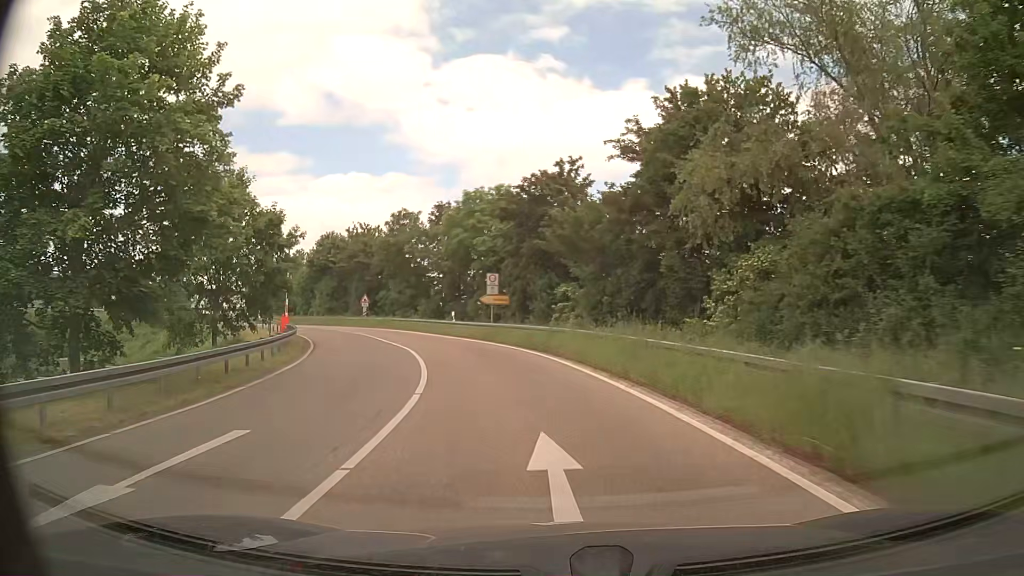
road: trunk_link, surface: asphalt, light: Day
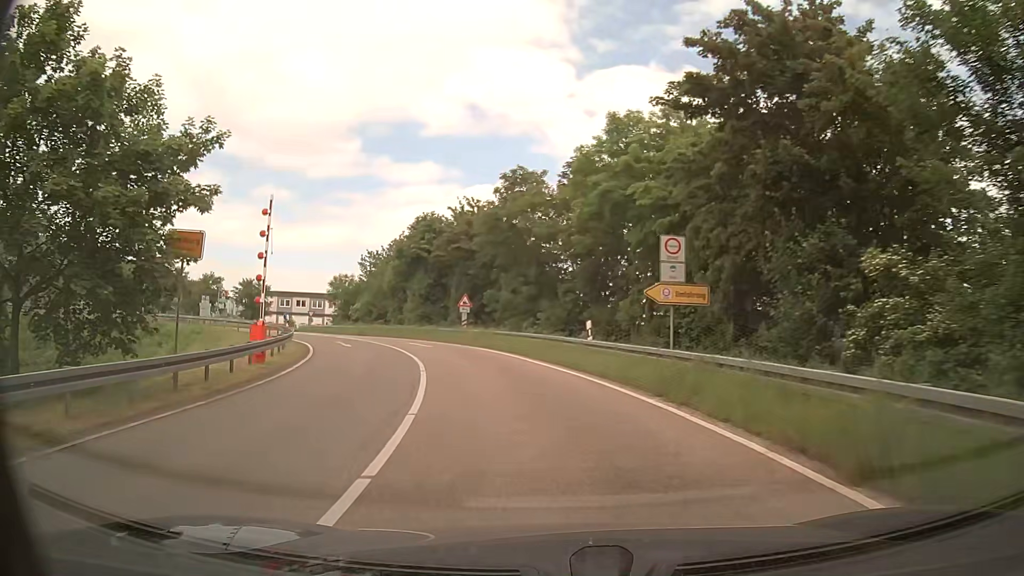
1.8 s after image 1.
(-2.1, +18.8) m; -14°
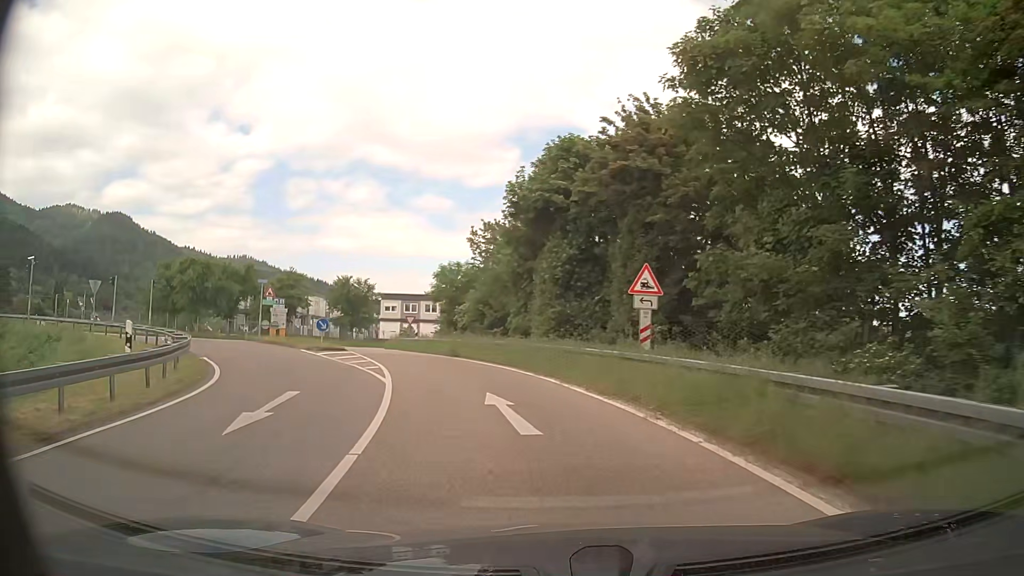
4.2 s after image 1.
(-2.4, +22.8) m; -13°
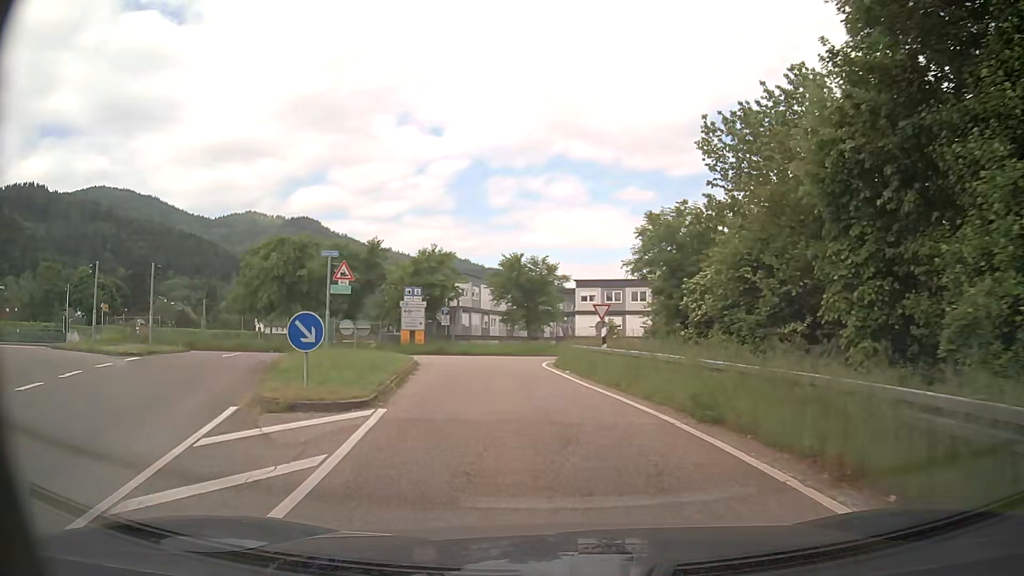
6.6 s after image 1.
(-2.9, +19.9) m; -18°
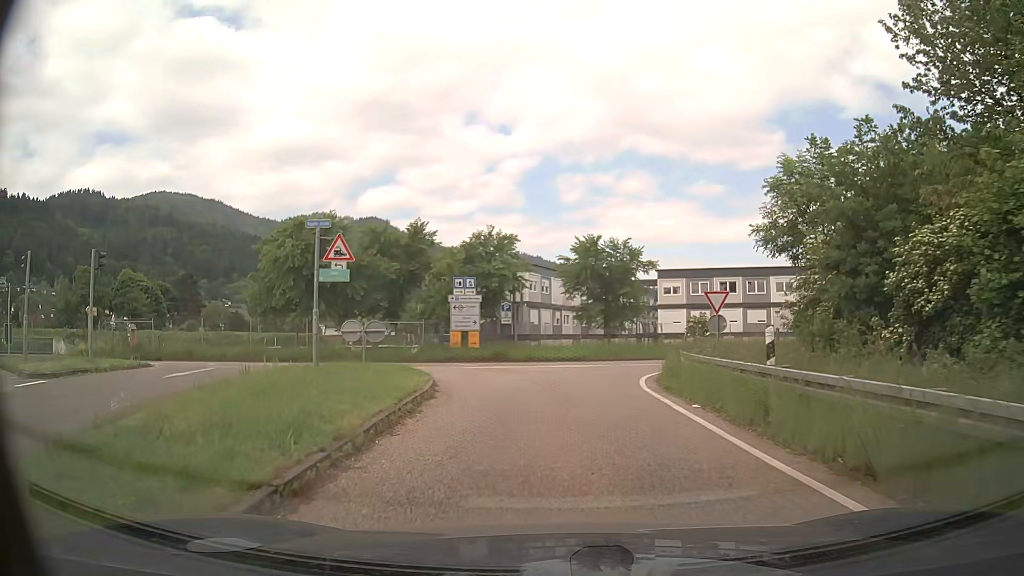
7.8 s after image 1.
(-0.4, +8.7) m; -6°
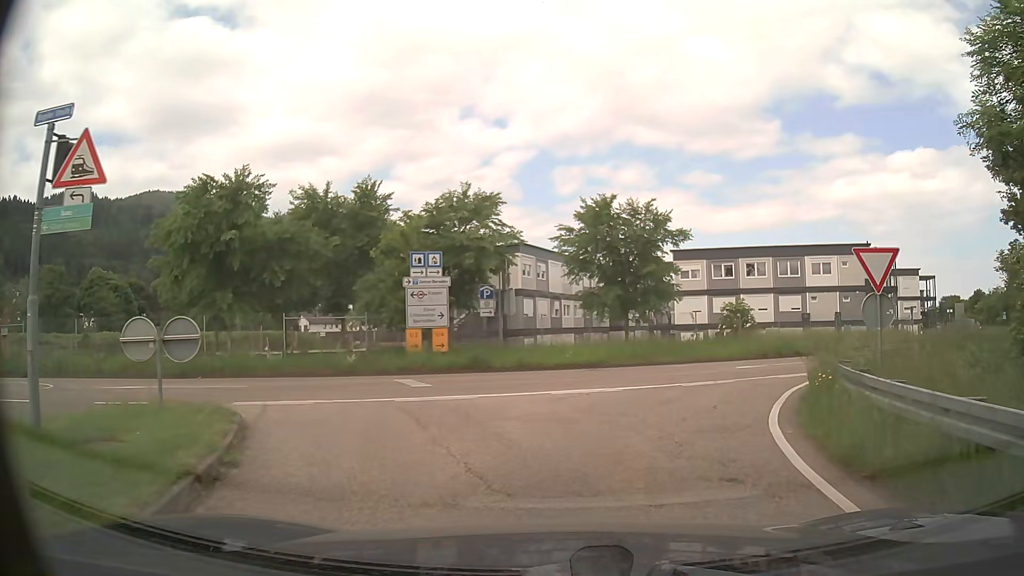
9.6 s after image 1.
(-0.1, +10.6) m; +1°
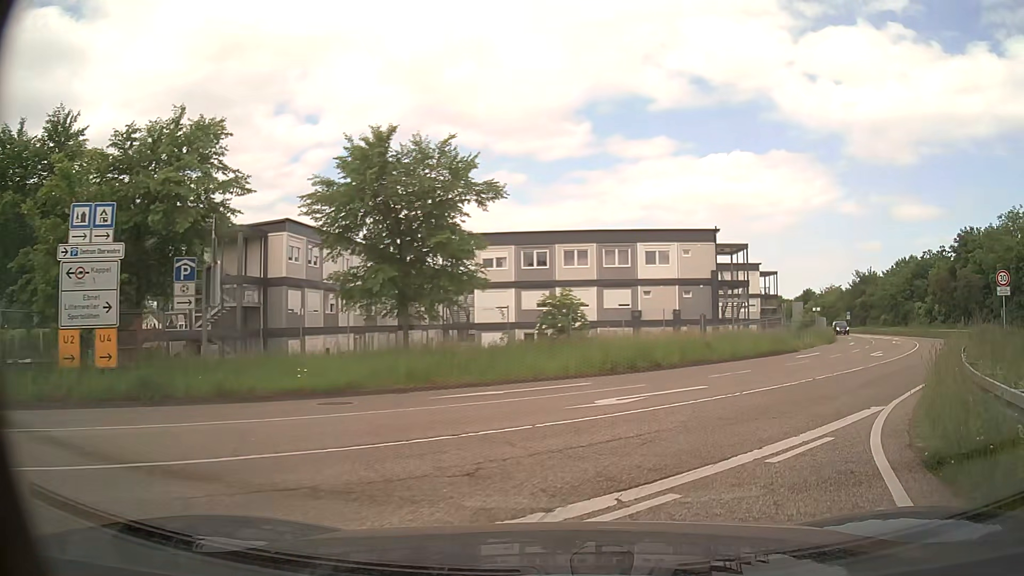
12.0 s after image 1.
(+1.1, +10.5) m; +17°
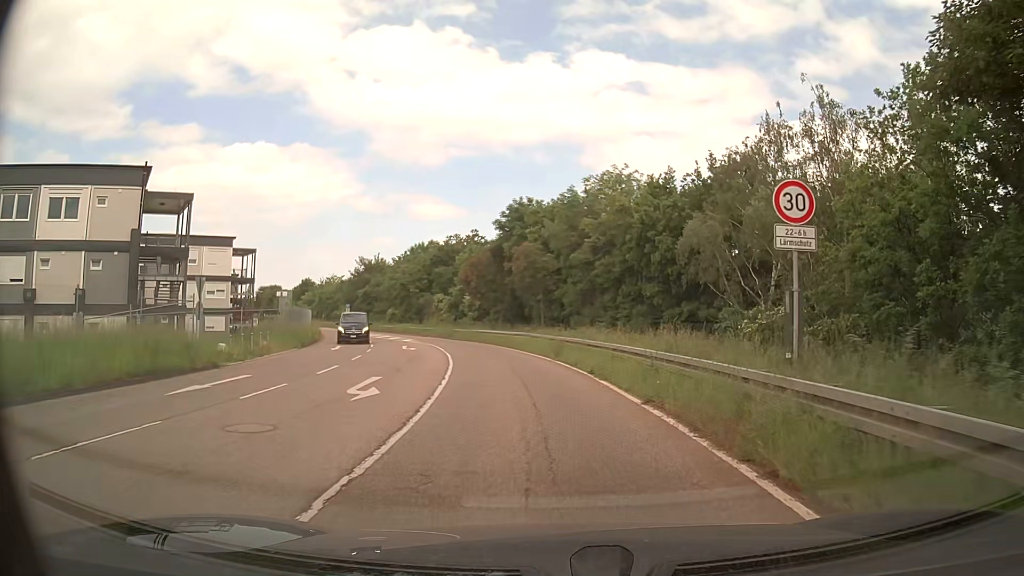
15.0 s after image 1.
(+7.6, +16.9) m; +41°
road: tertiary
(0, +10) (-1, +20) (-3, +30) (-5, +40) (-8, +49) (-12, +58) (-16, +67) (-20, +76) (-25, +85) (-30, +94) m
